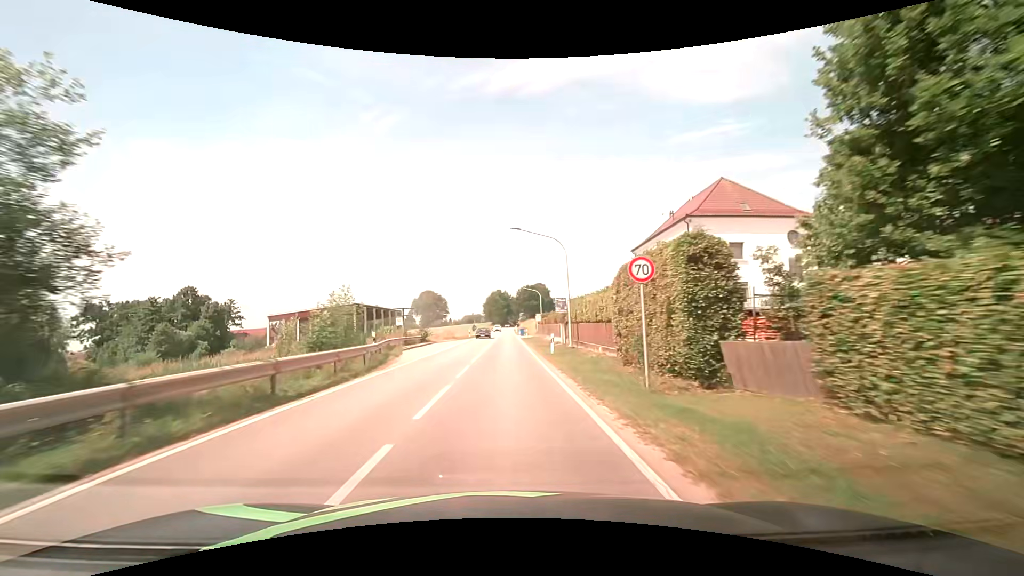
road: secondary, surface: asphalt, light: Day
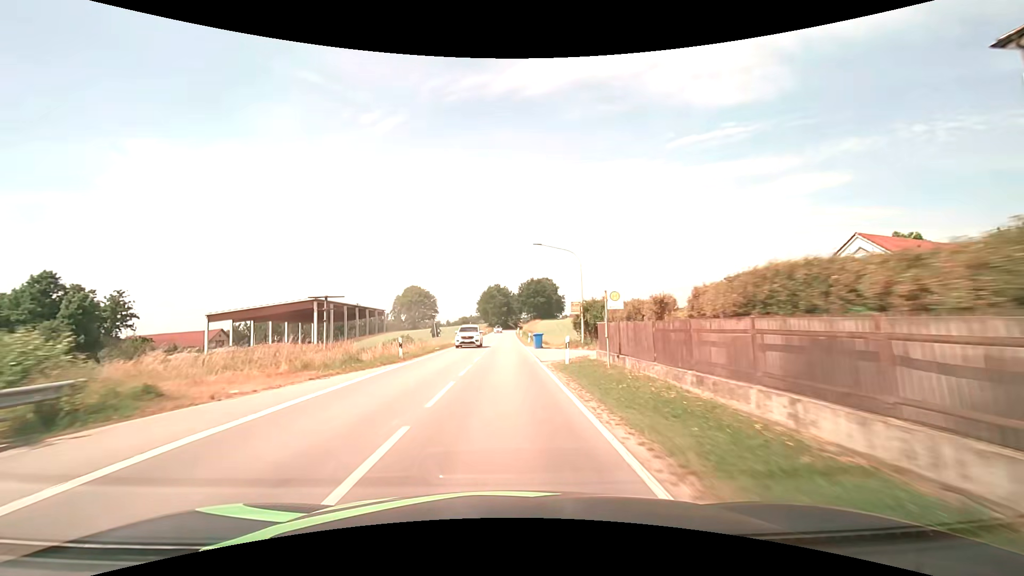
(+0.1, +40.8) m; 0°
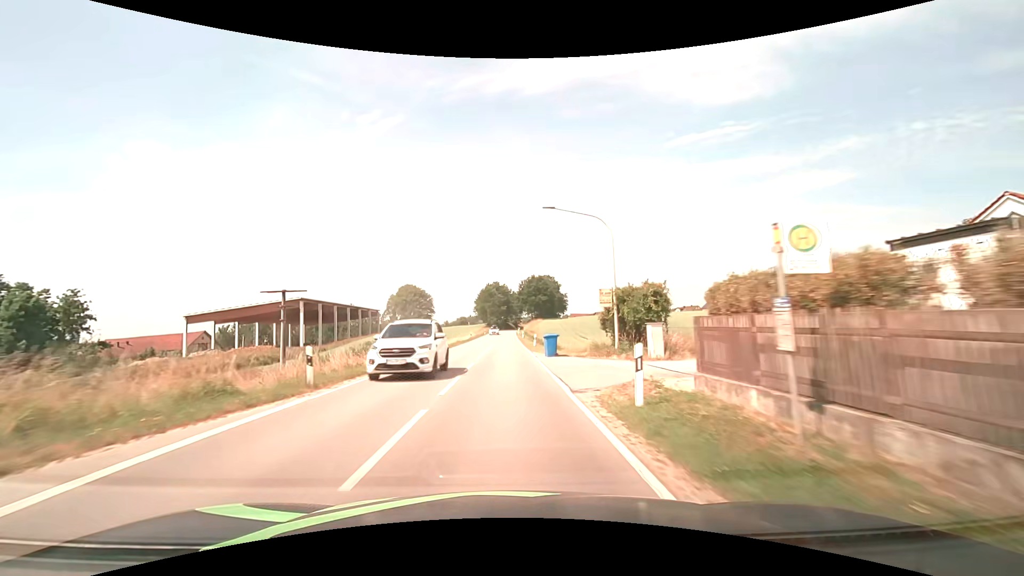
(0.0, +10.4) m; 0°
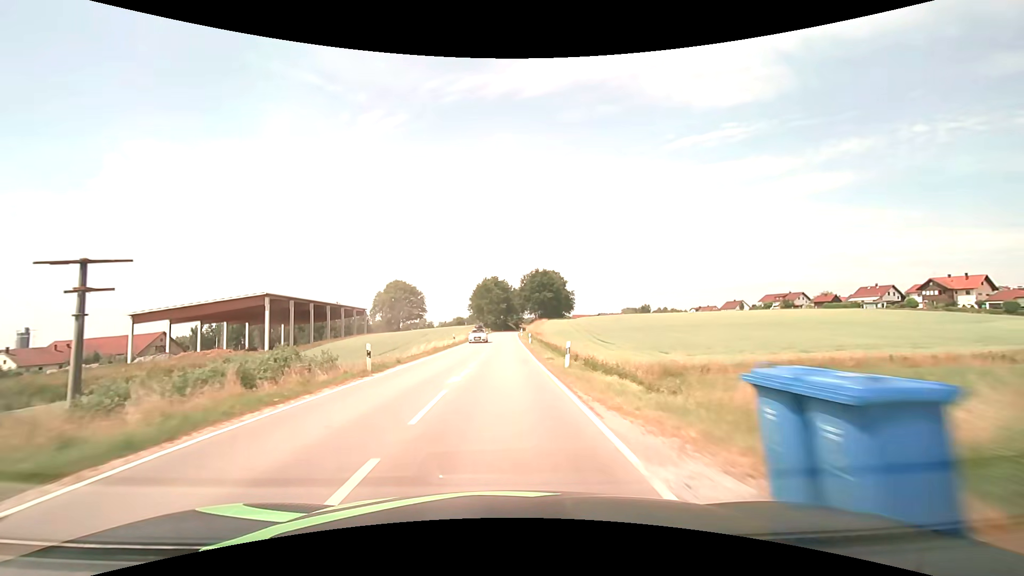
(0.0, +21.4) m; 0°
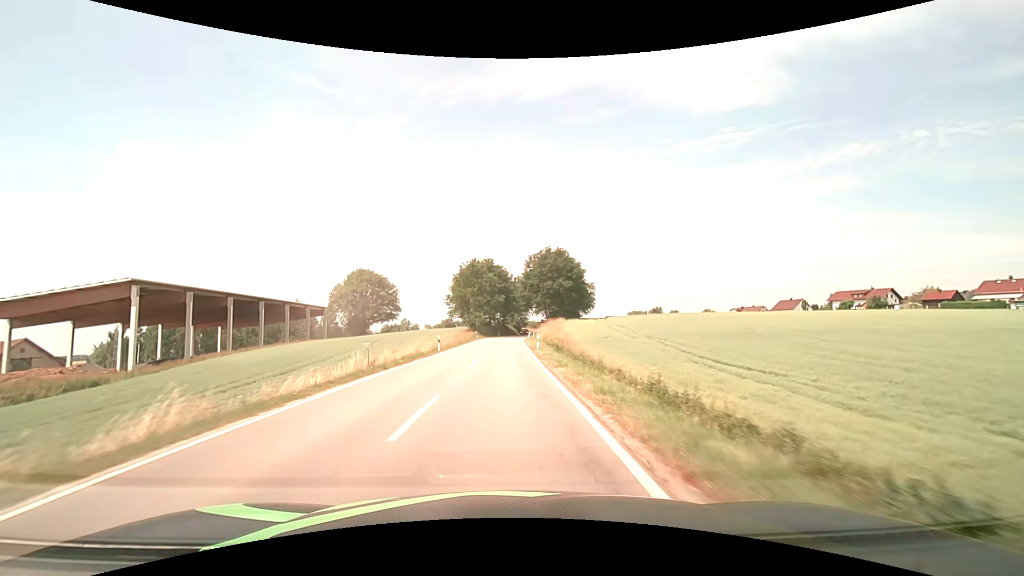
(0.0, +45.1) m; 0°
(0, +10) (0, +20) (0, +30) (0, +40) (+1, +50) (+1, +60) (+1, +70) (+2, +80) (+2, +90) (+3, +100) m
